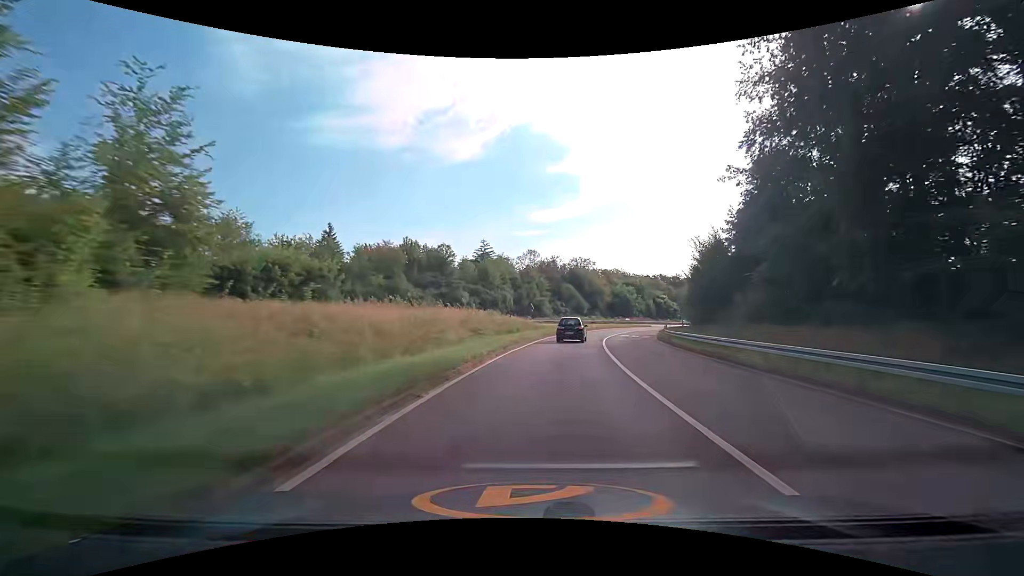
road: trunk_link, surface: asphalt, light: Day
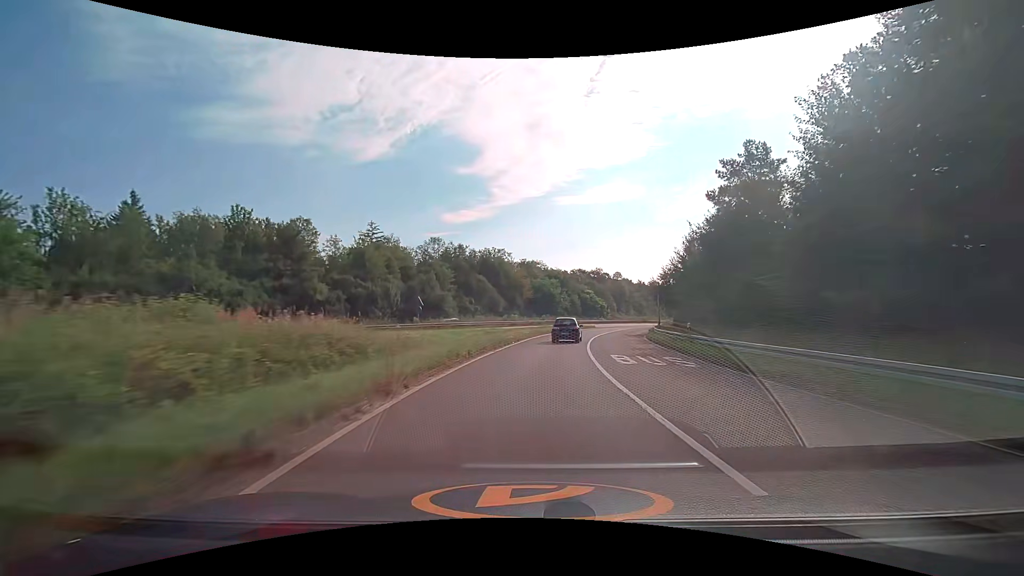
(+2.4, +32.0) m; +9°
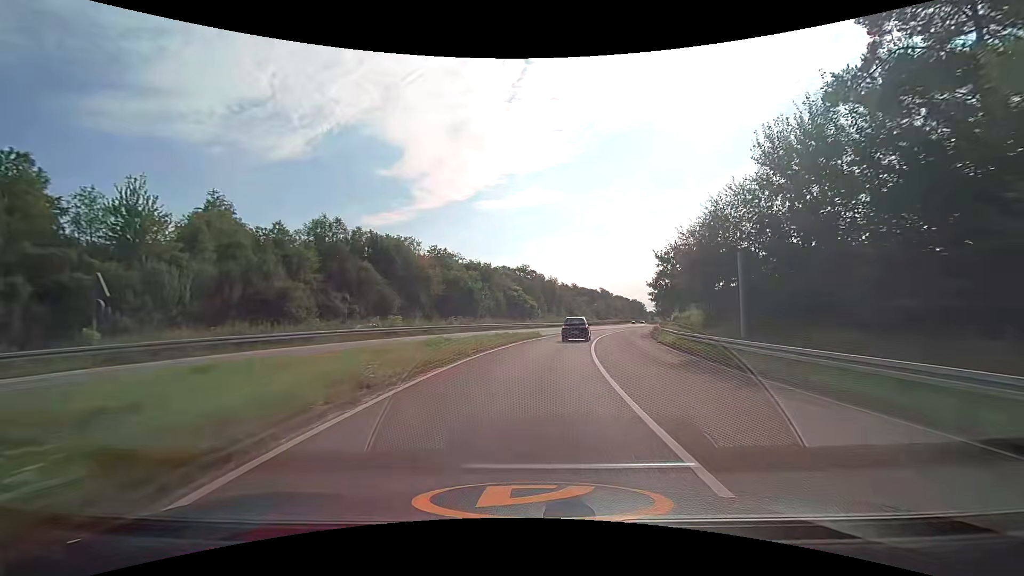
(+2.3, +32.0) m; +9°
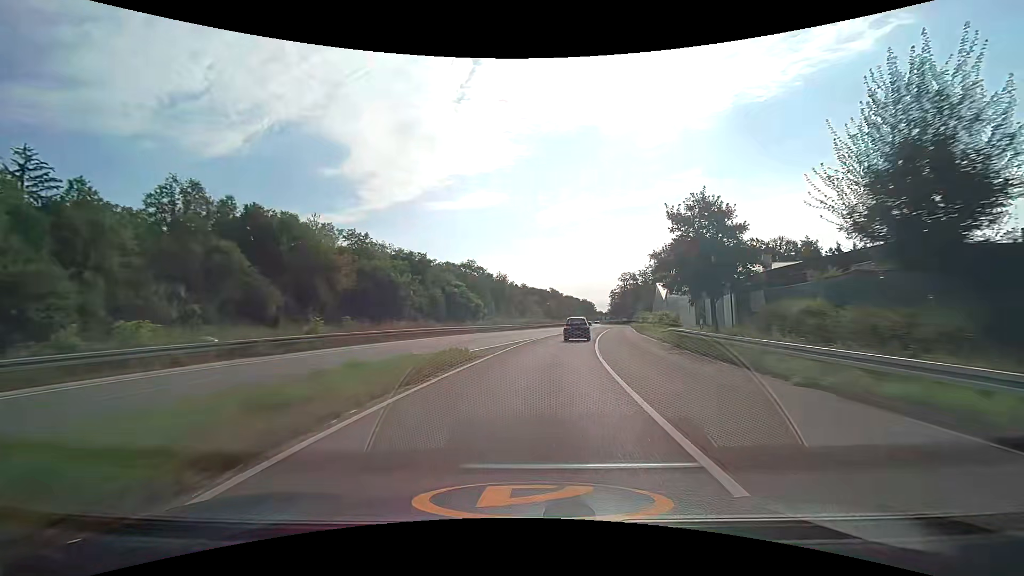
(+1.1, +21.4) m; +6°
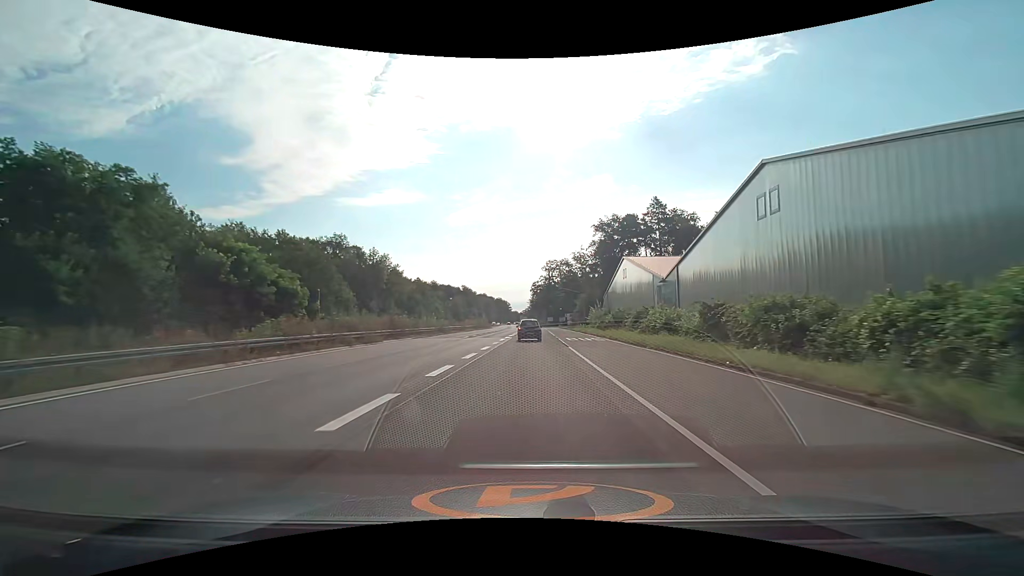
(+6.1, +53.3) m; +10°
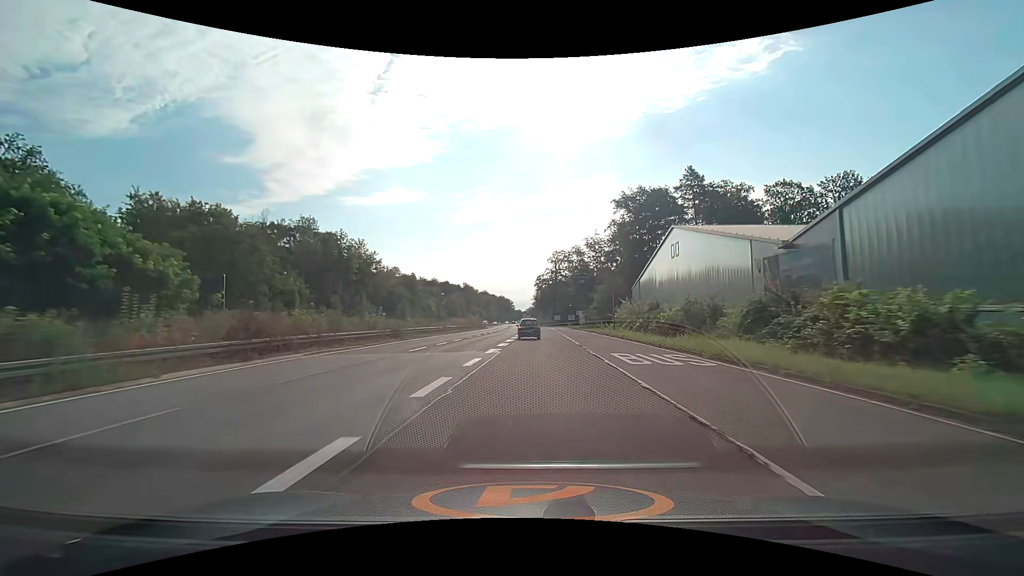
(0.0, +21.6) m; 0°
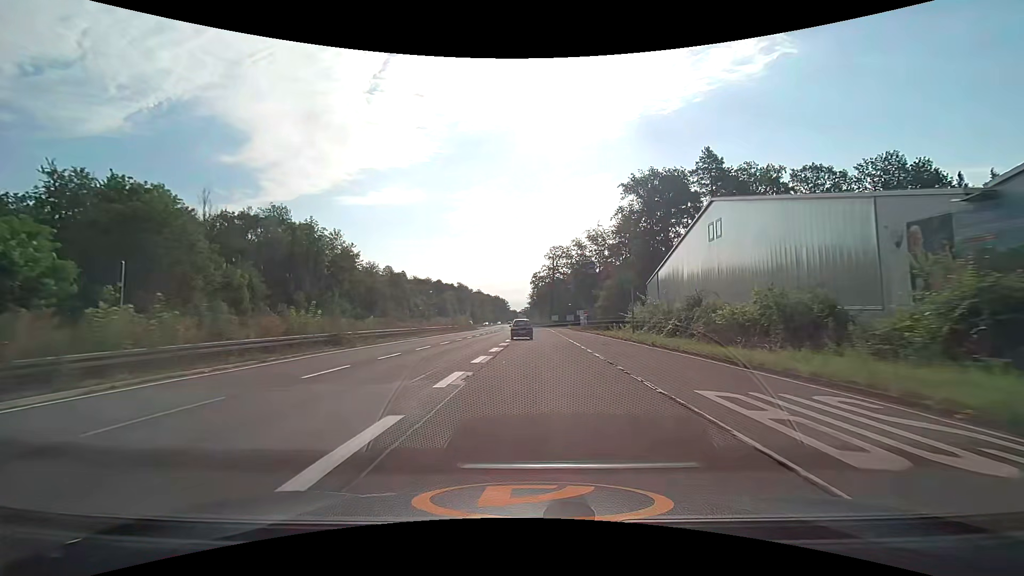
(0.0, +10.8) m; 0°
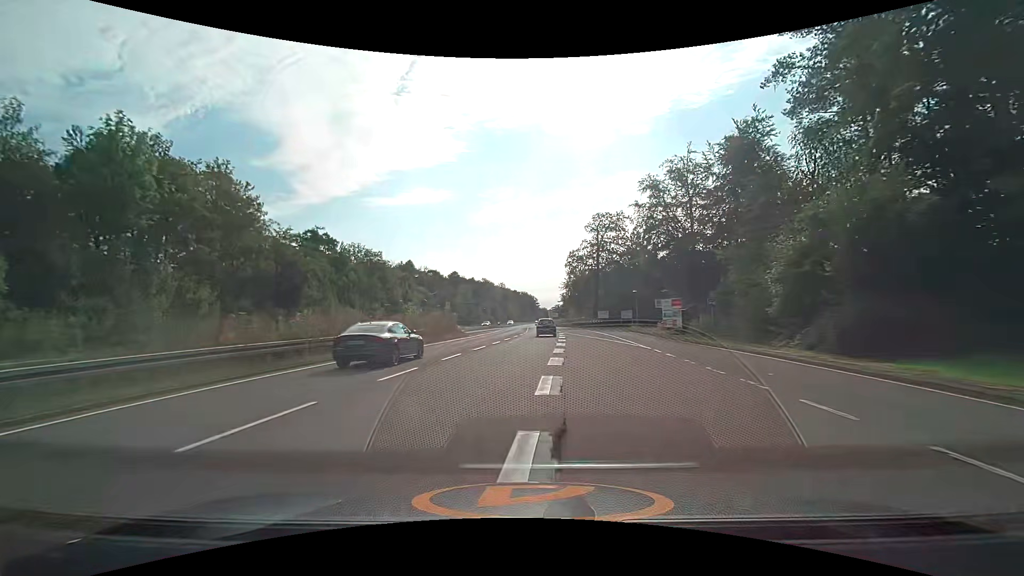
(-0.5, +43.2) m; -3°
(0, +10) (0, +20) (0, +30) (+1, +40) (+1, +50) (+2, +60) (+2, +70) (+2, +80) (+2, +90) (+2, +100) m
